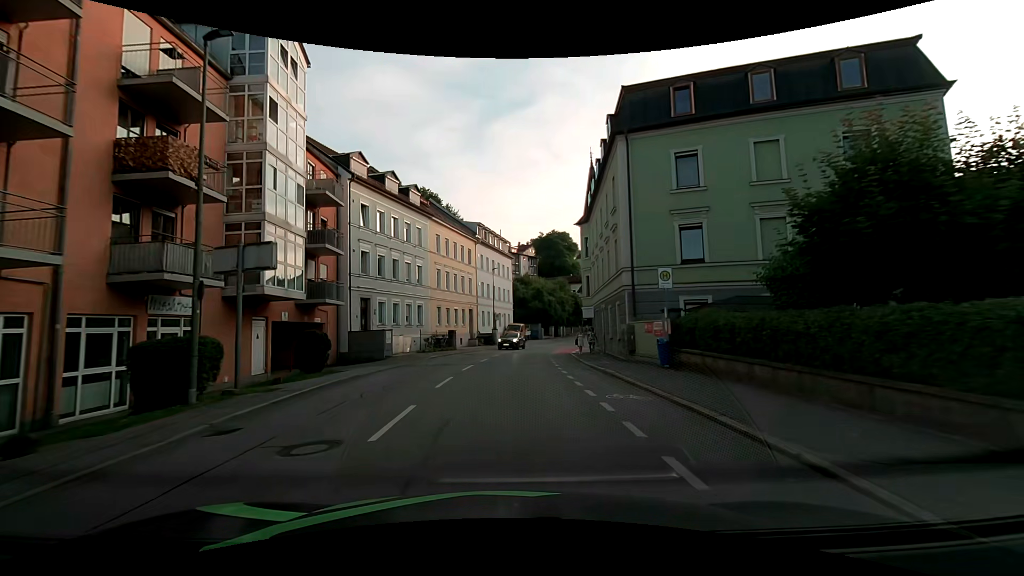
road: tertiary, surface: asphalt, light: Day
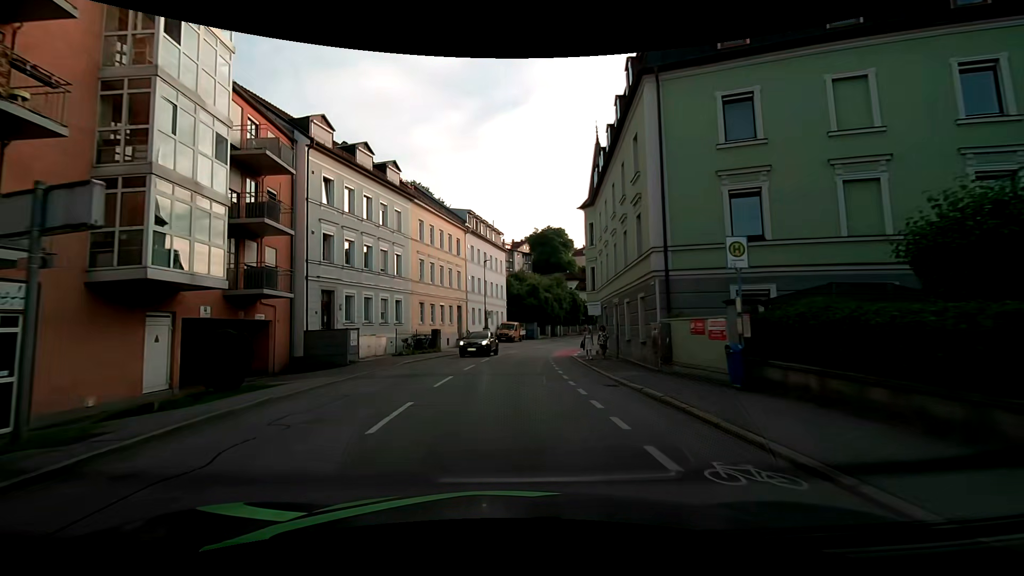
(0.0, +5.4) m; 0°
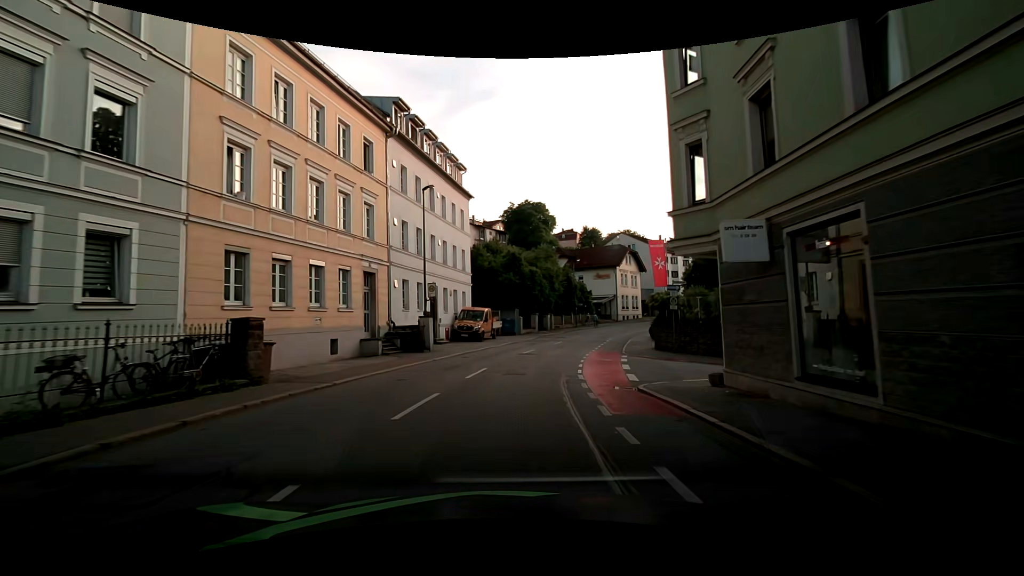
(+0.6, +23.1) m; +4°
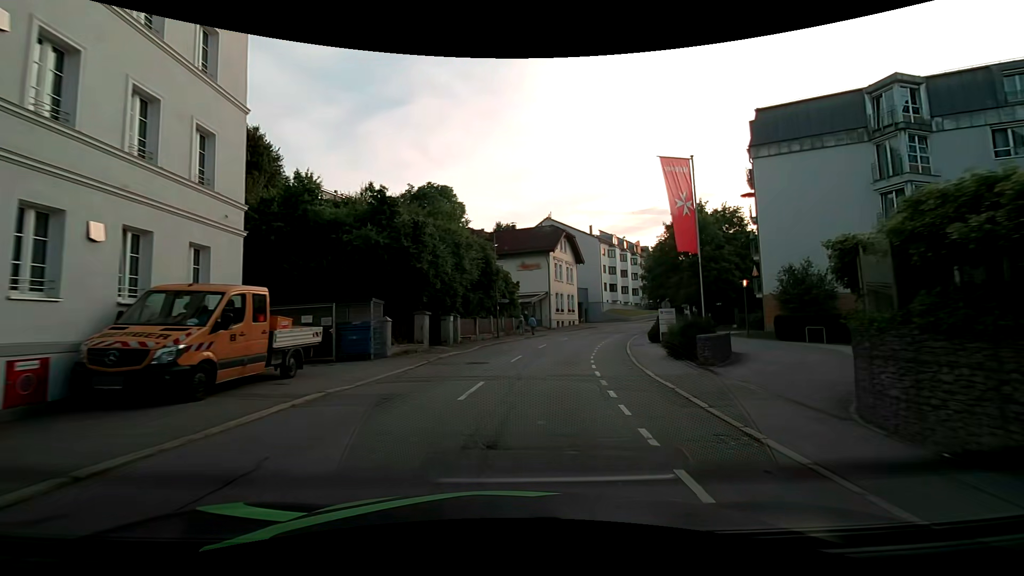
(+1.4, +23.5) m; +10°
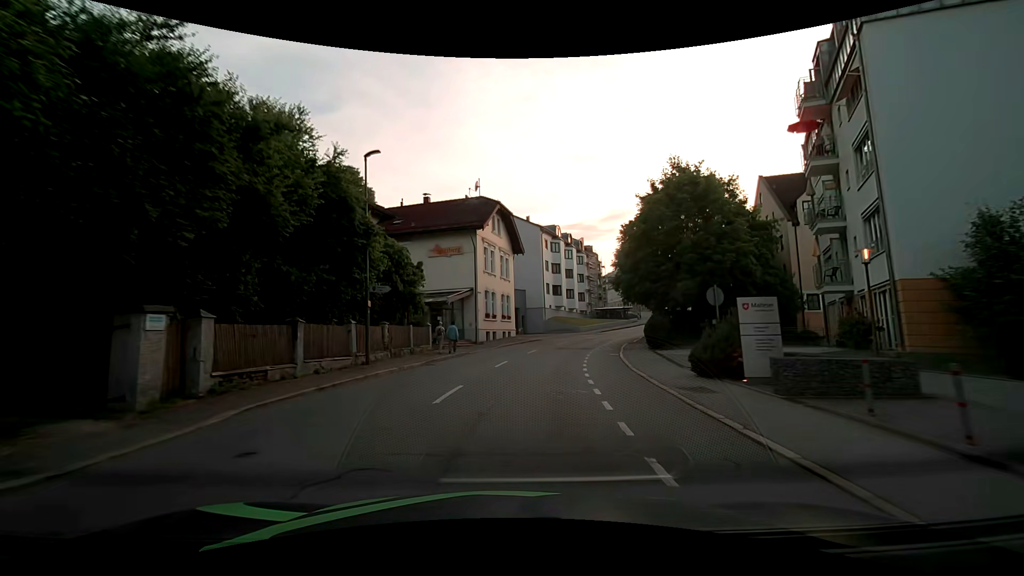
(+1.3, +17.9) m; +7°
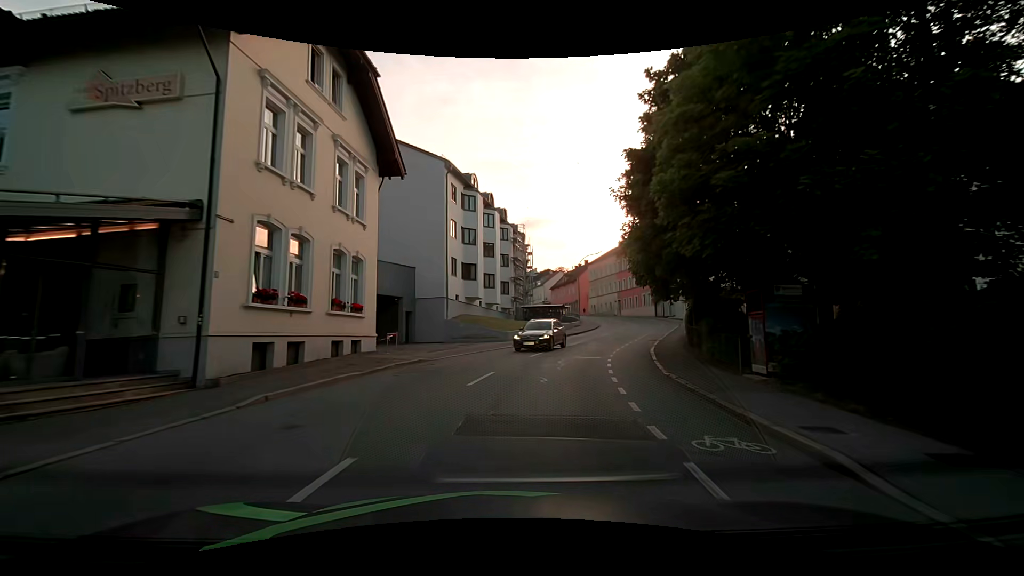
(+2.1, +24.7) m; +9°
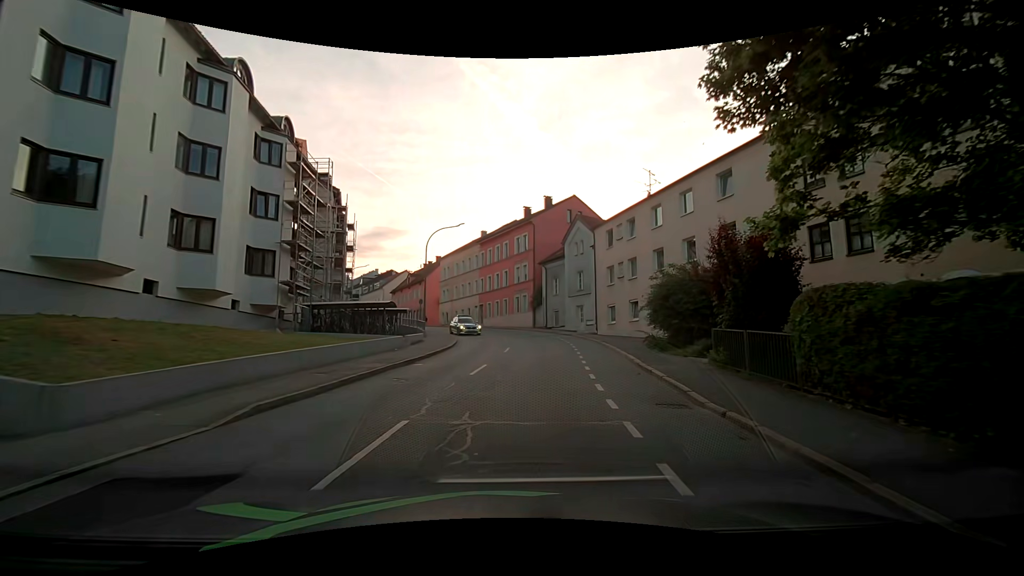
(+3.9, +24.2) m; +19°
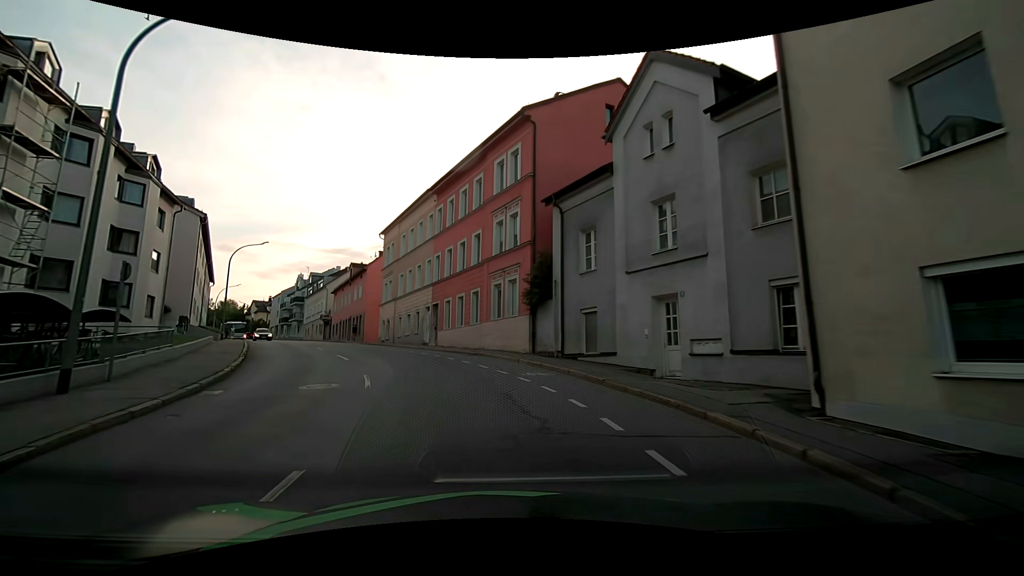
(+2.0, +29.4) m; -1°
